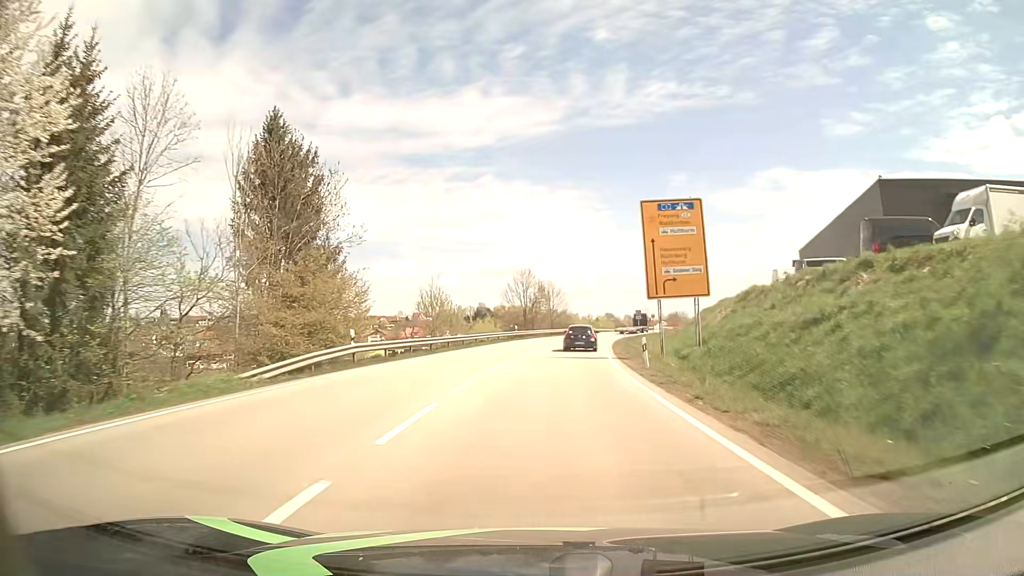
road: primary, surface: asphalt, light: Day
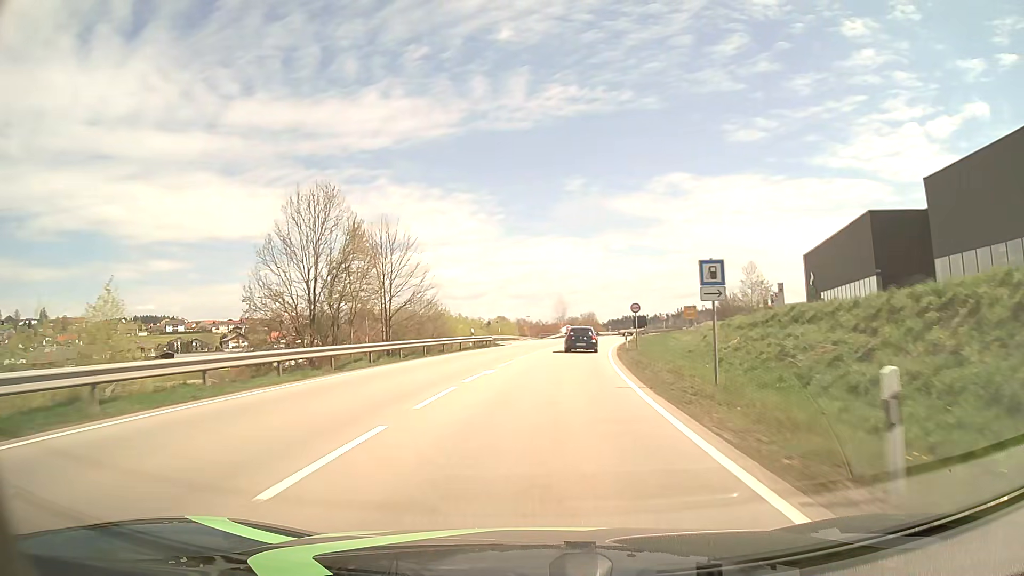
(+4.5, +57.0) m; +9°
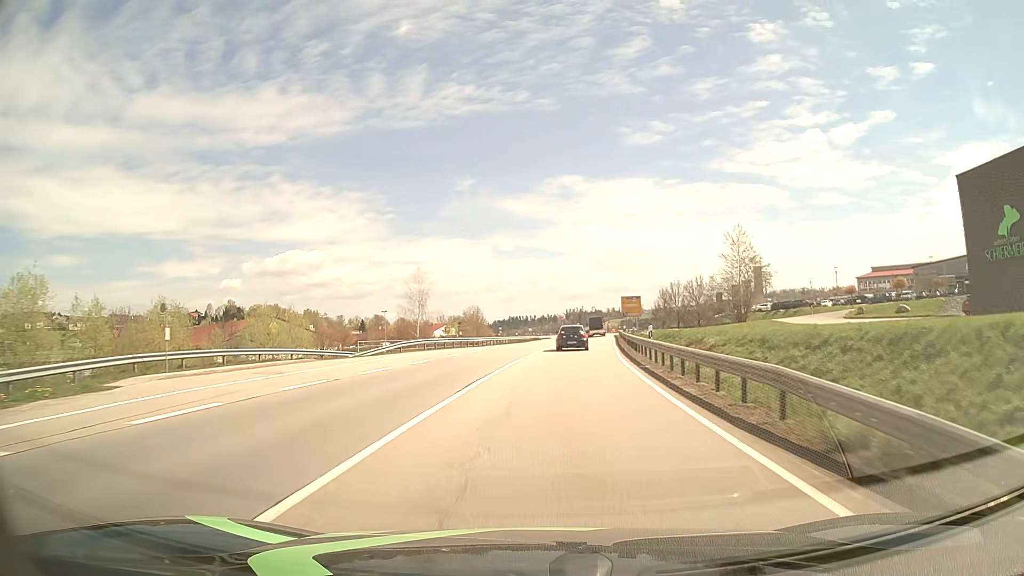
(+4.7, +58.2) m; +9°
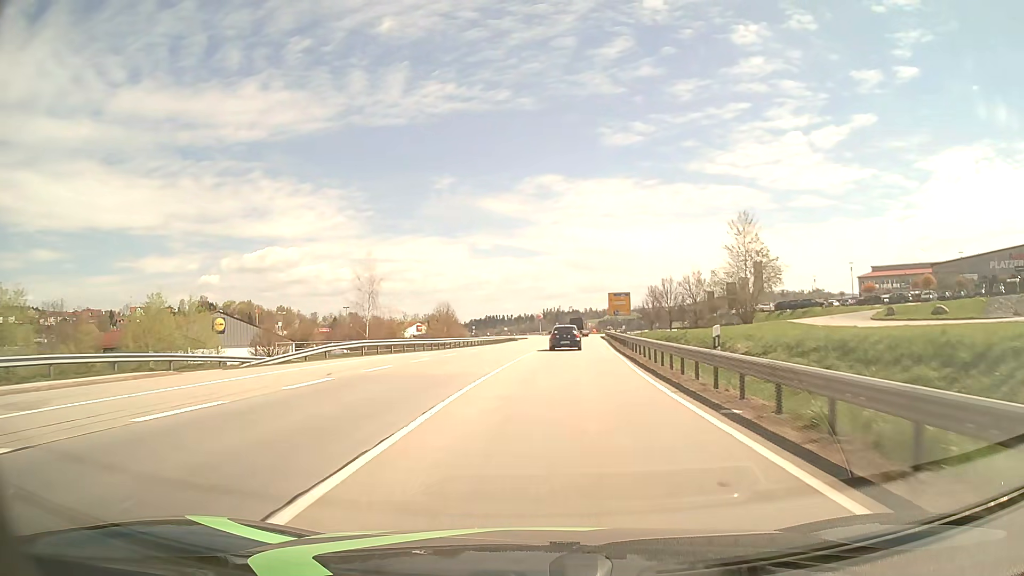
(+0.2, +11.8) m; +2°
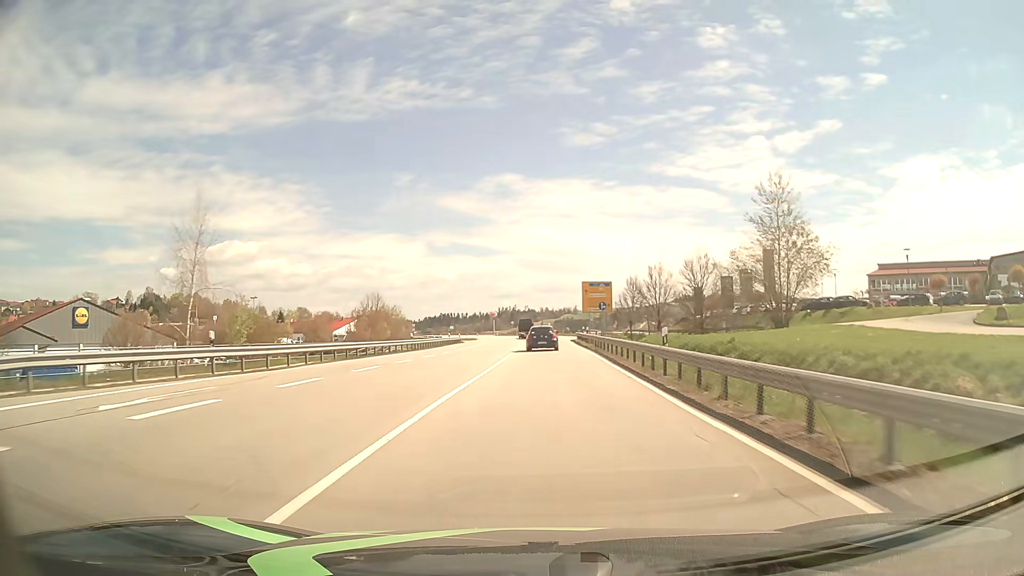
(+0.8, +23.8) m; +4°
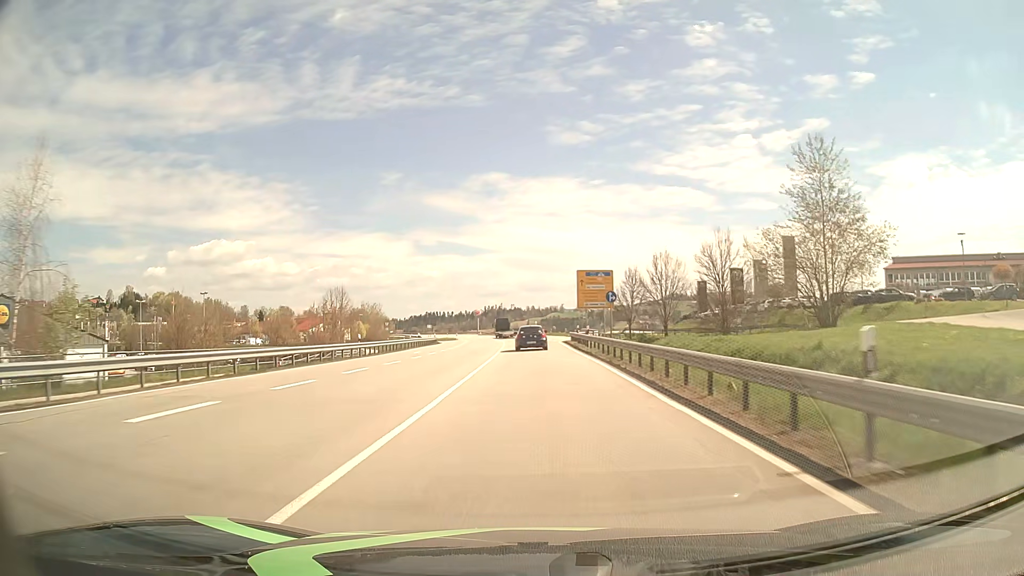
(+0.1, +12.0) m; +1°
